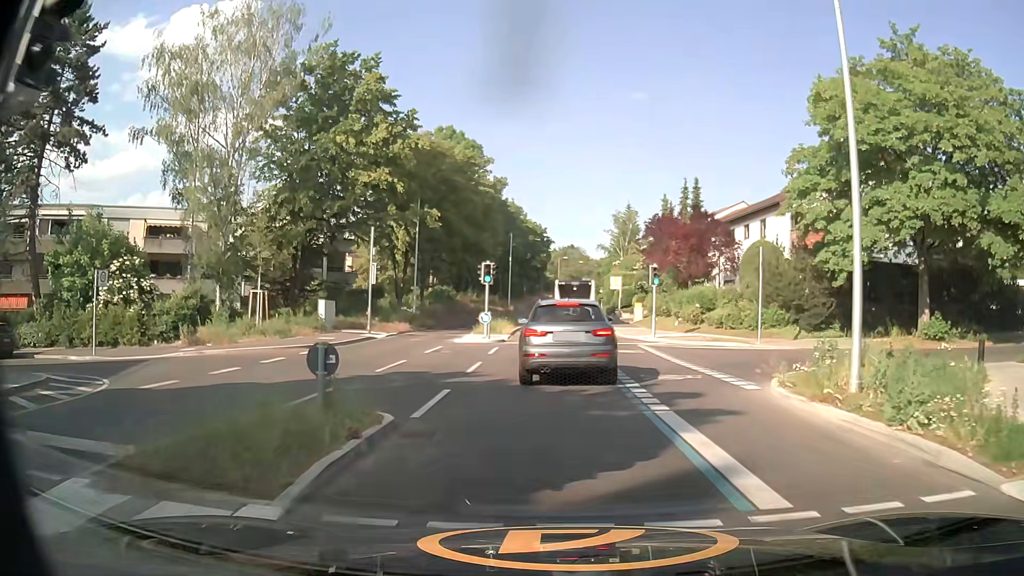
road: tertiary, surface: asphalt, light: Day
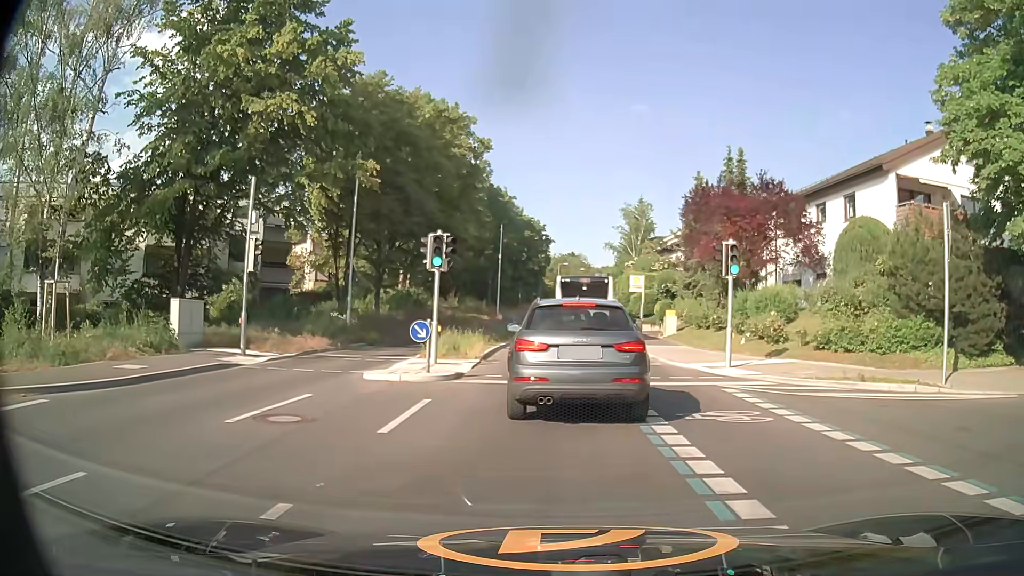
(0.0, +12.9) m; 0°
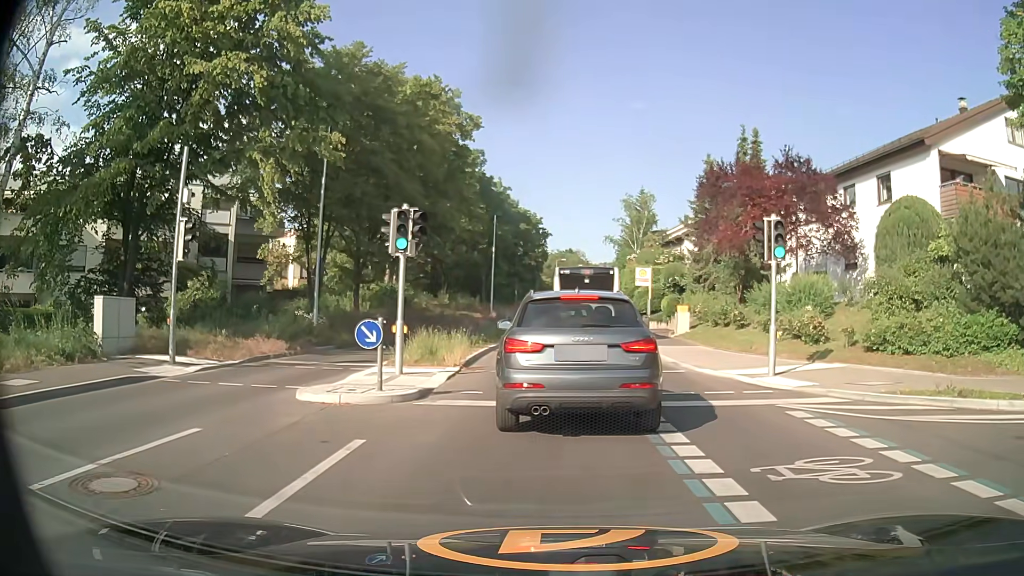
(0.0, +3.6) m; 0°
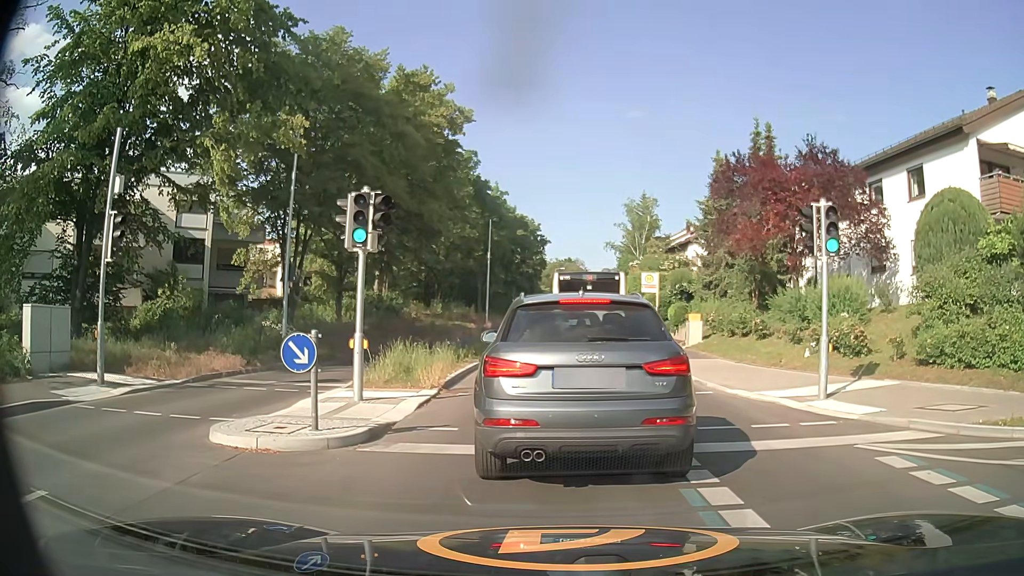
(0.0, +2.7) m; 0°
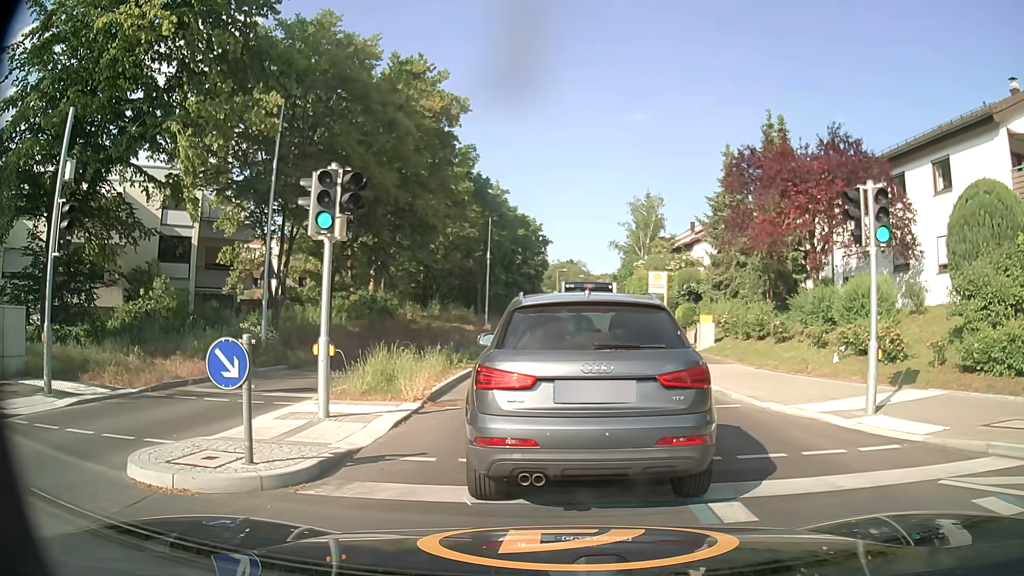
(0.0, +1.7) m; 0°
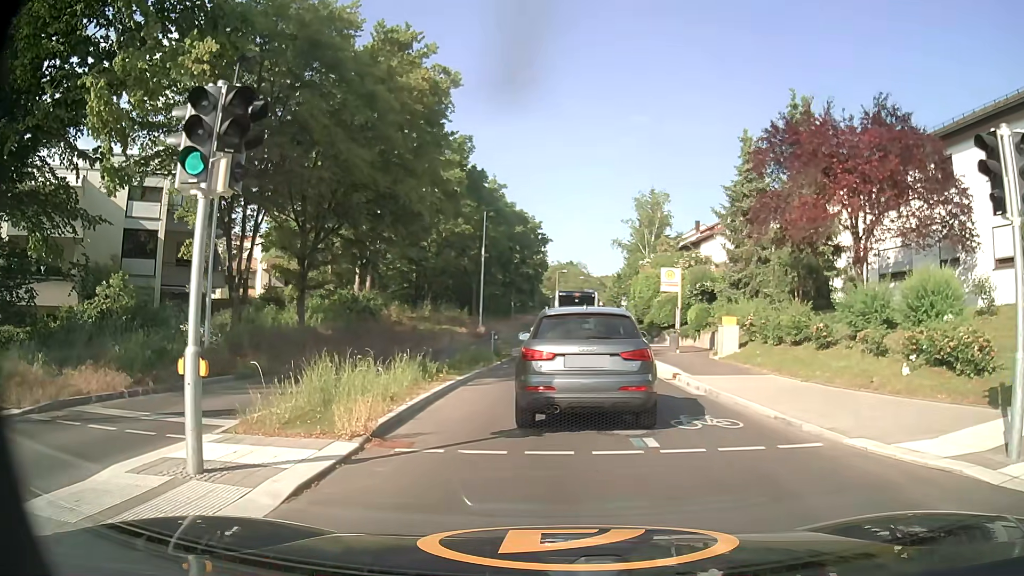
(0.0, +3.8) m; 0°
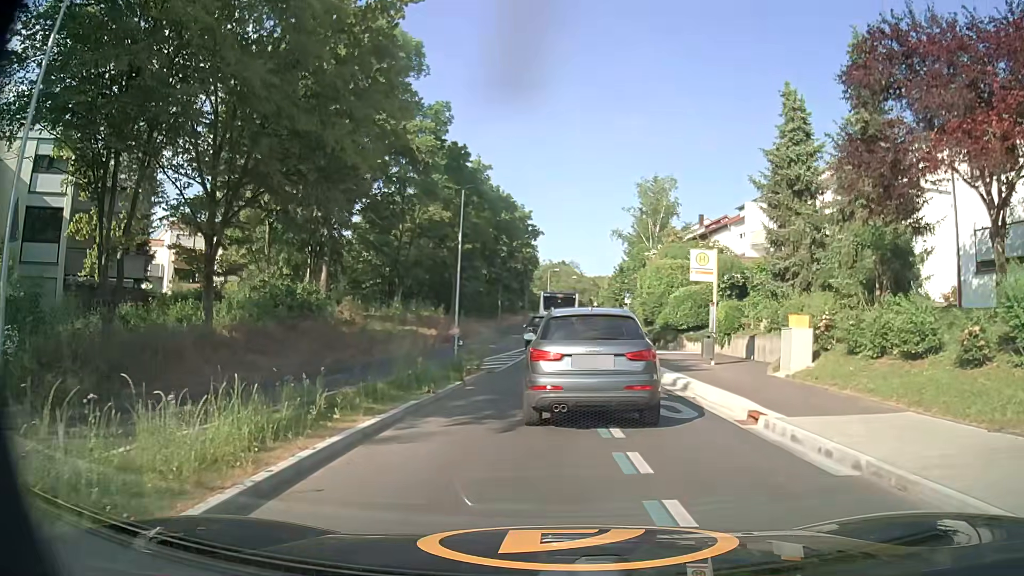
(0.0, +7.6) m; 0°
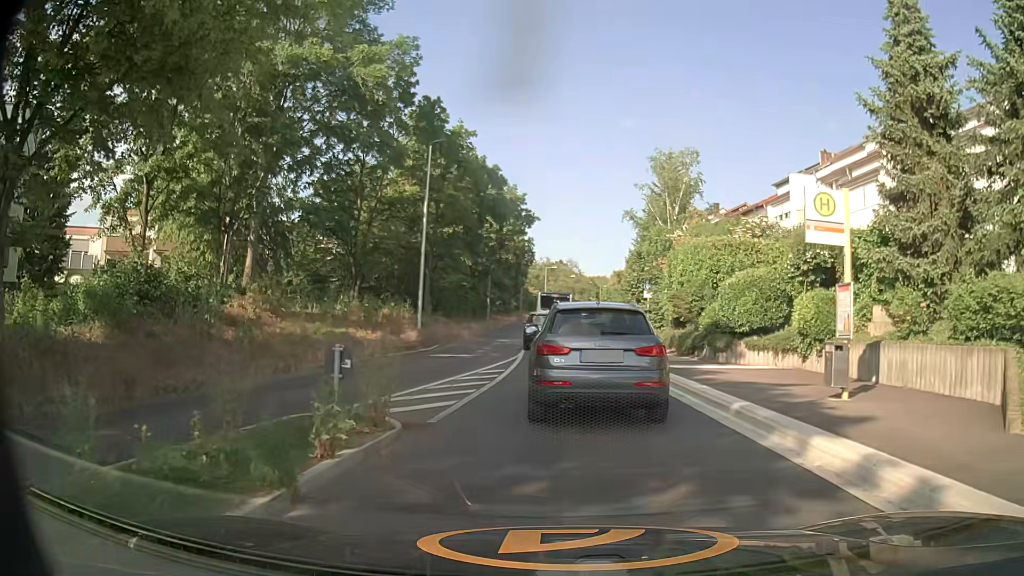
(+0.1, +9.7) m; +1°
(0, +10) (0, +20) (0, +30) (0, +40) (-1, +50) (-1, +60) (0, +70) (0, +80) (0, +90) (0, +100) m
